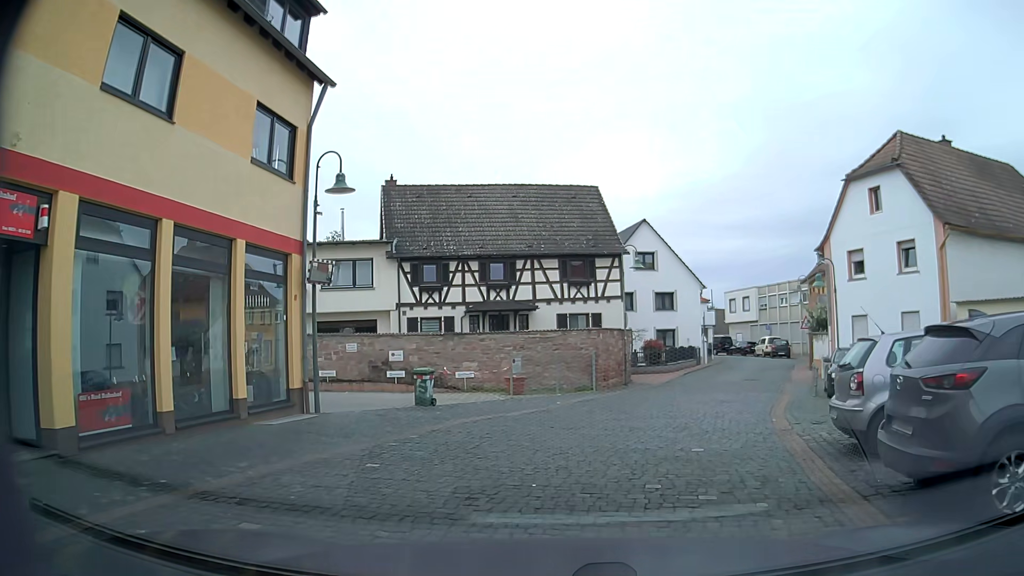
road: residential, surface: sett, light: Day
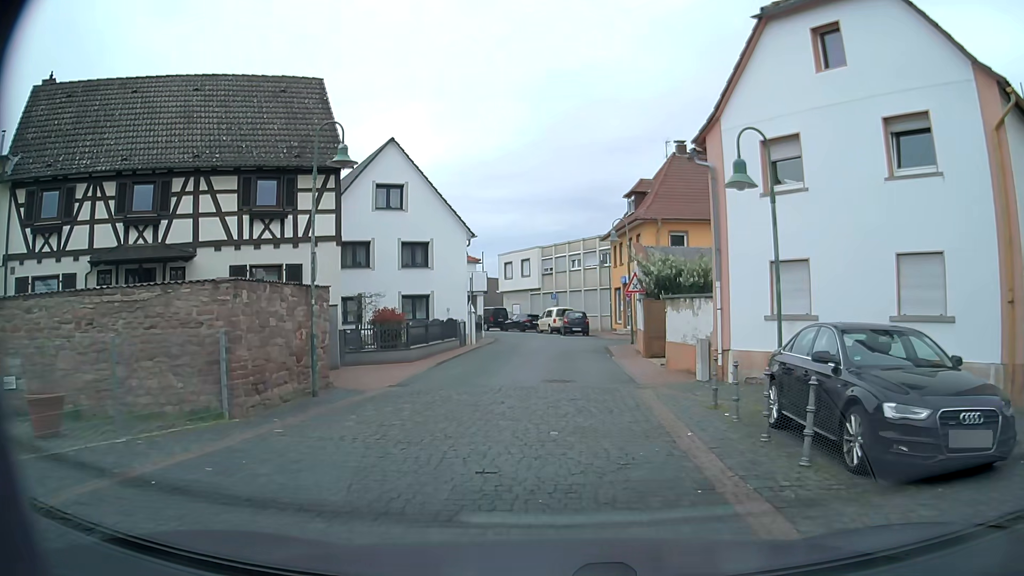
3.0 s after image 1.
(+2.2, +13.5) m; +19°
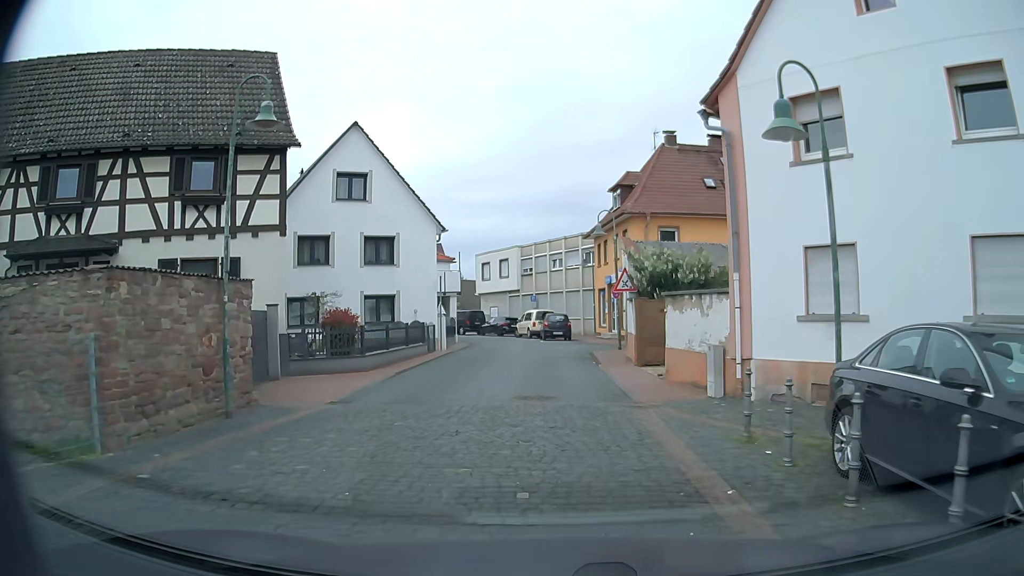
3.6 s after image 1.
(+0.1, +3.1) m; +2°
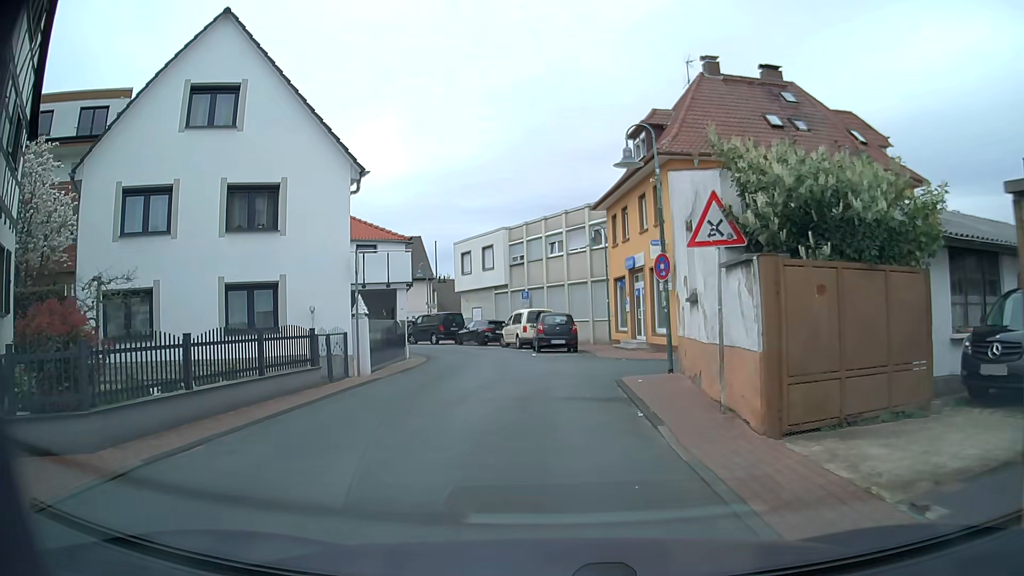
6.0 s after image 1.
(-0.1, +12.0) m; -2°
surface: asphalt
